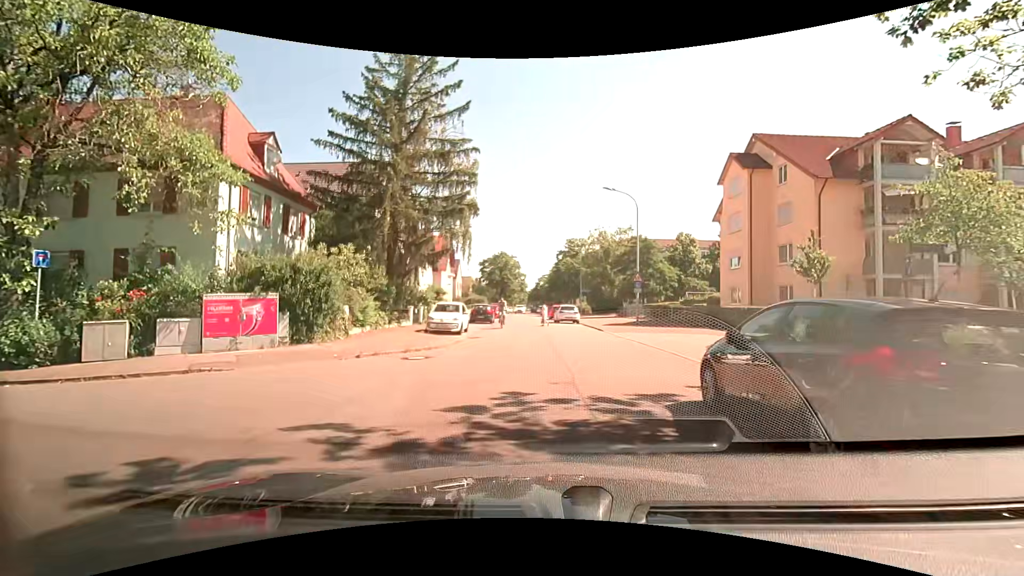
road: residential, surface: asphalt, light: Day
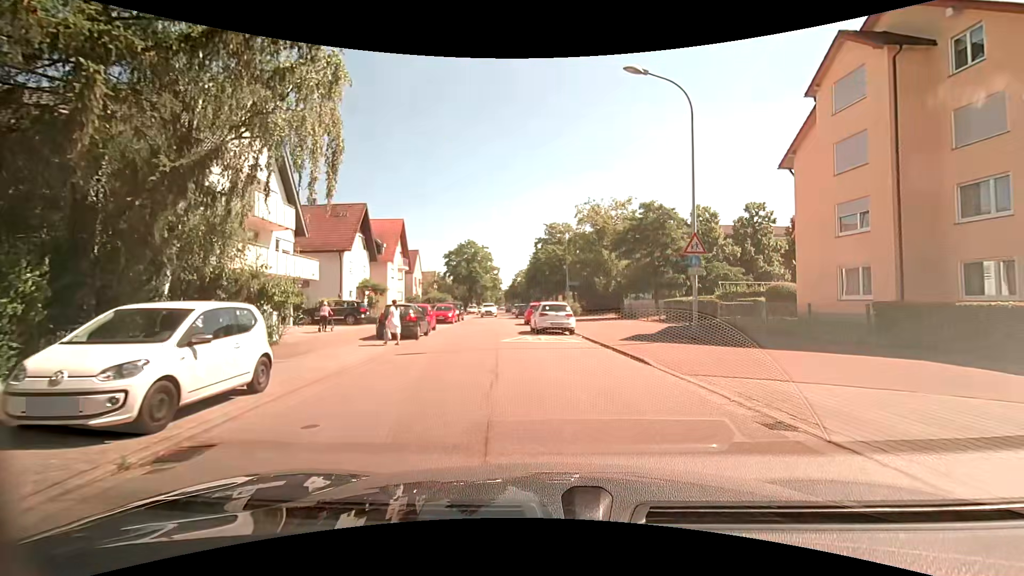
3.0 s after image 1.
(+0.4, +16.9) m; +2°
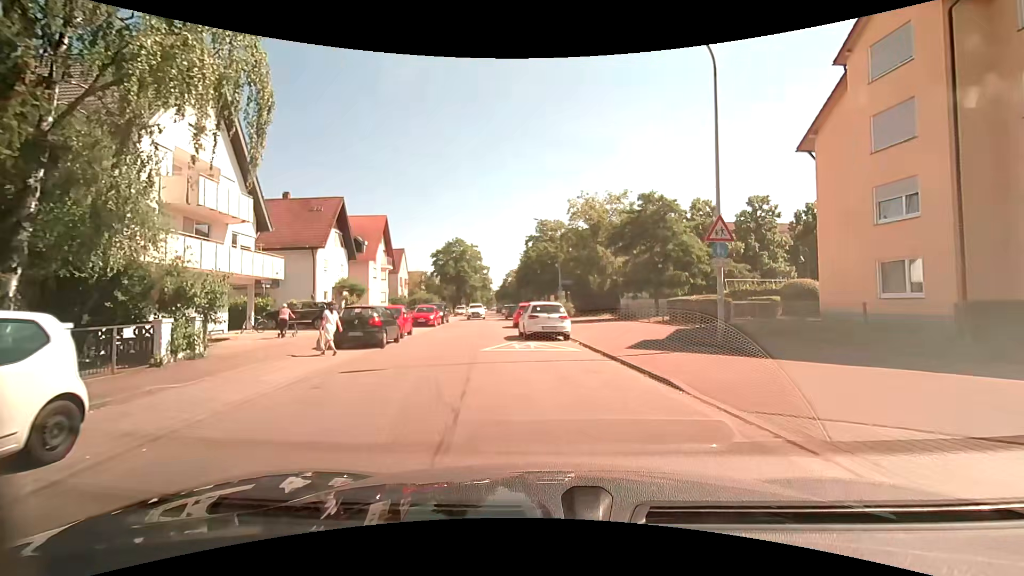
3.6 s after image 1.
(+0.1, +3.2) m; +1°
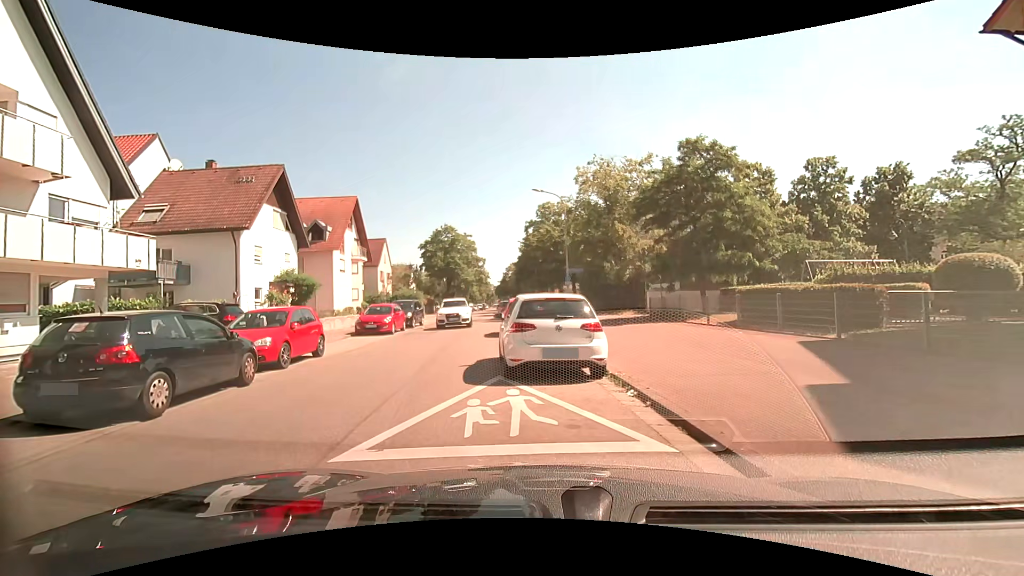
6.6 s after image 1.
(-0.1, +9.8) m; -2°
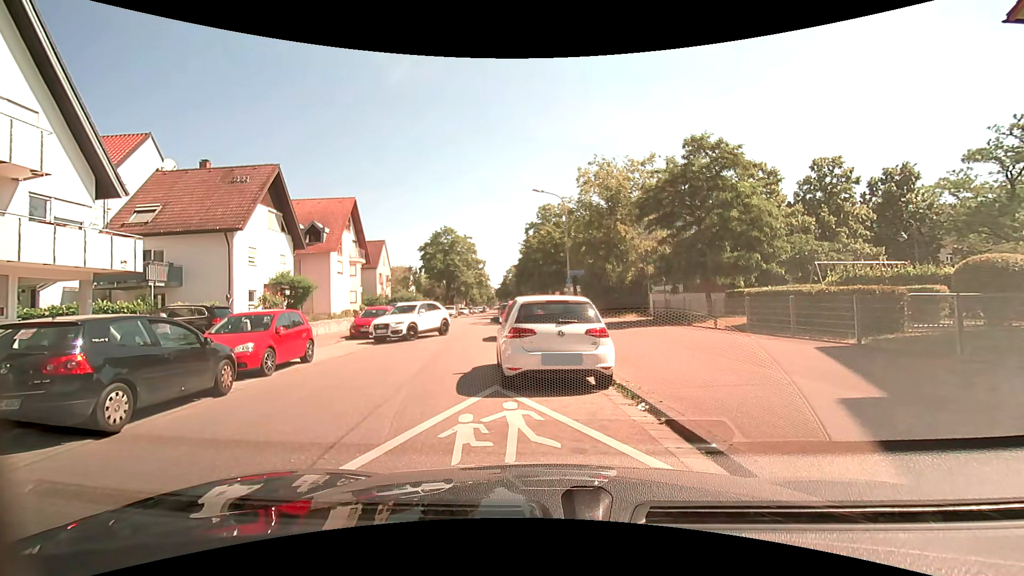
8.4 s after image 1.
(0.0, +0.7) m; 0°
